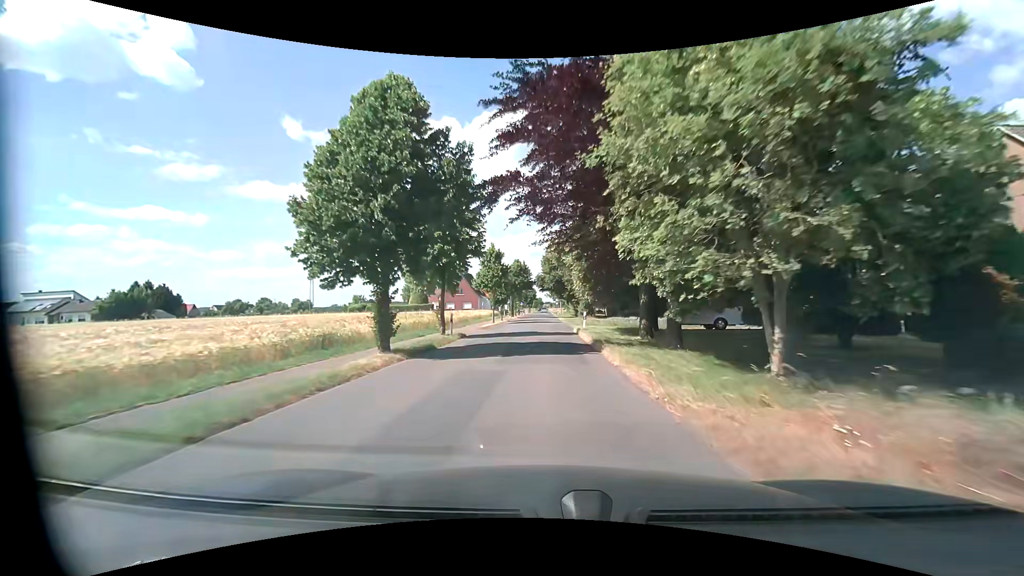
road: residential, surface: asphalt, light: Day
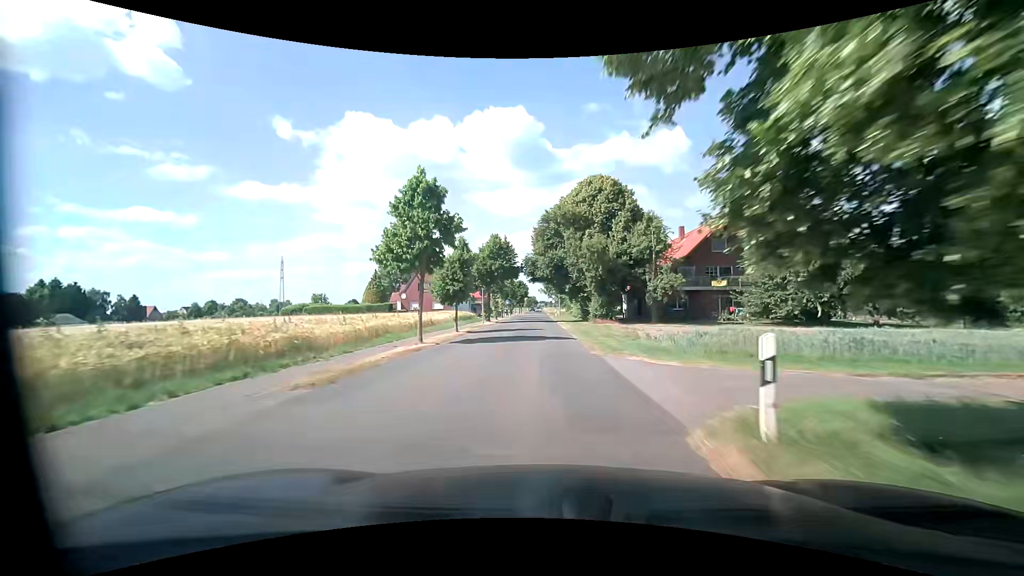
(+0.1, +24.2) m; +1°
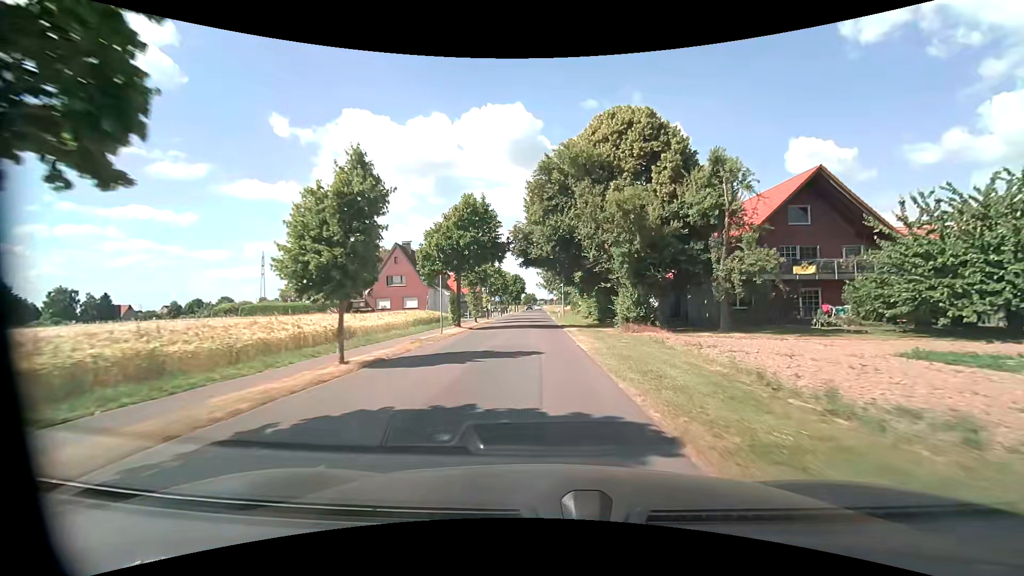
(+0.1, +16.2) m; 0°
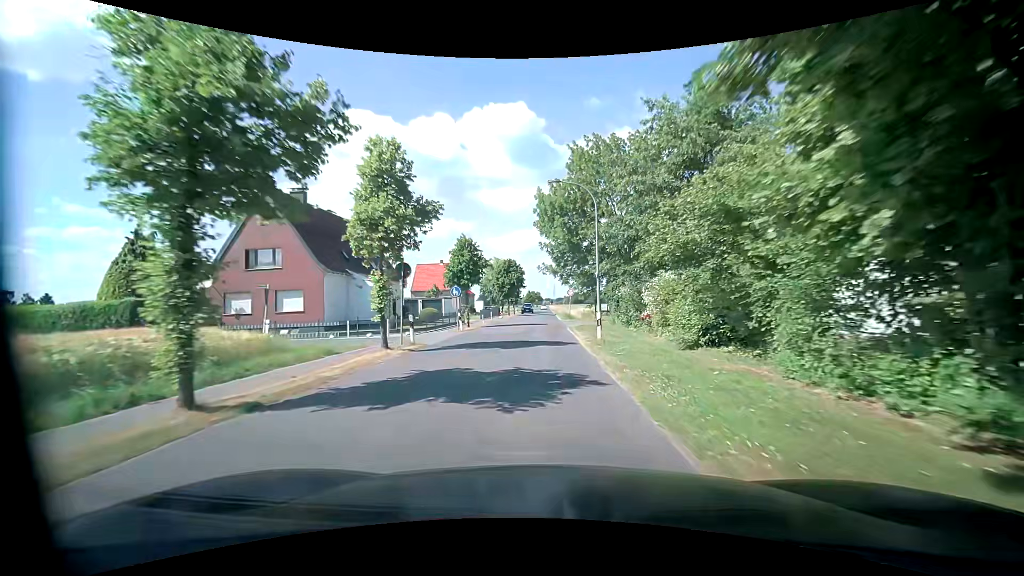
(-0.4, +32.4) m; -1°
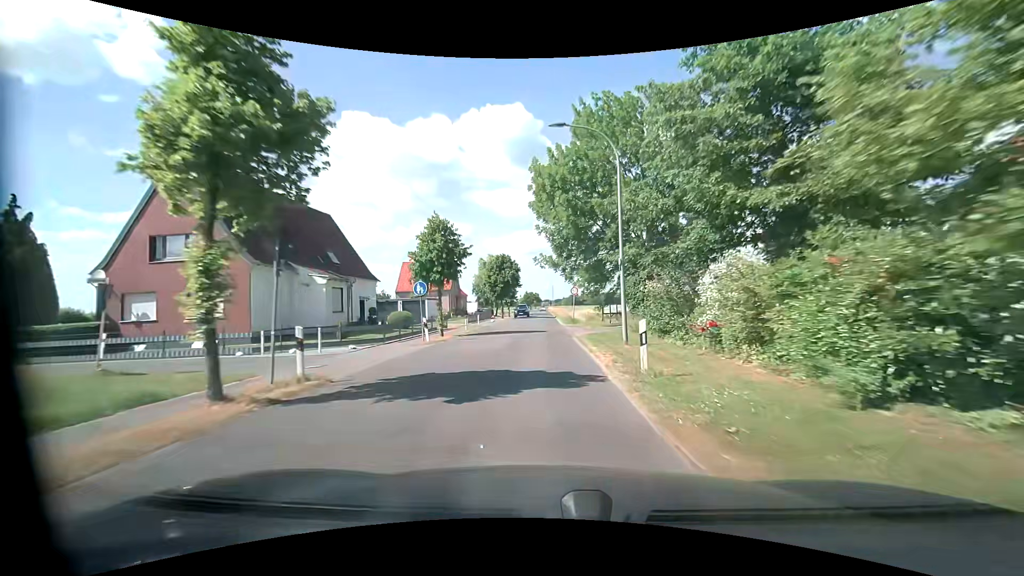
(0.0, +8.1) m; 0°
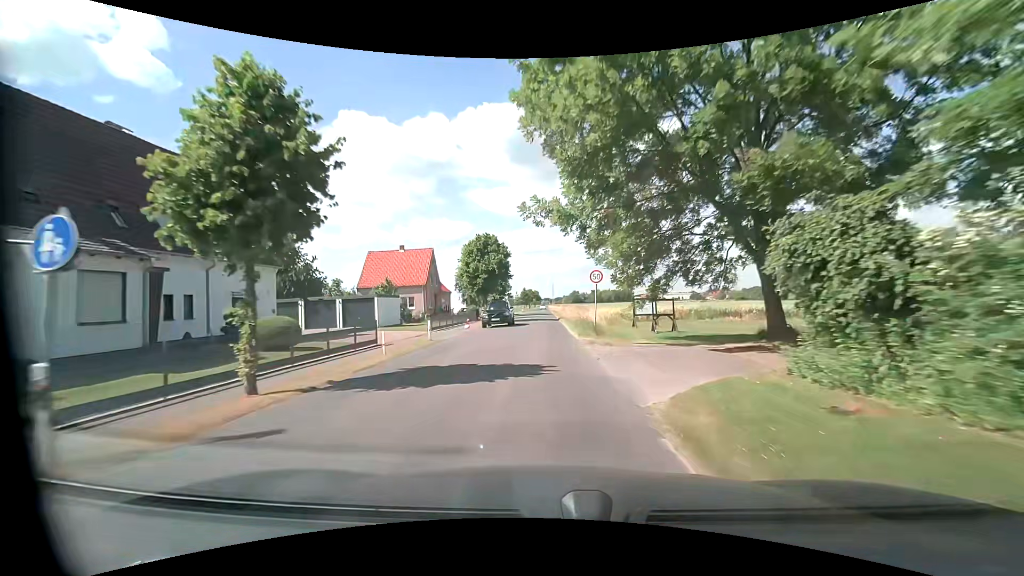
(0.0, +16.2) m; 0°
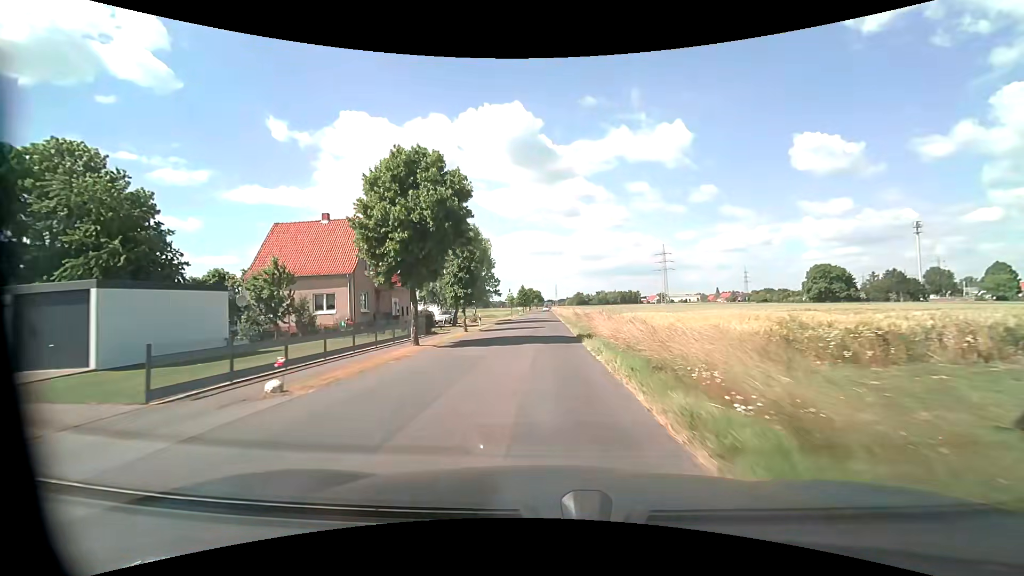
(-0.1, +24.4) m; 0°
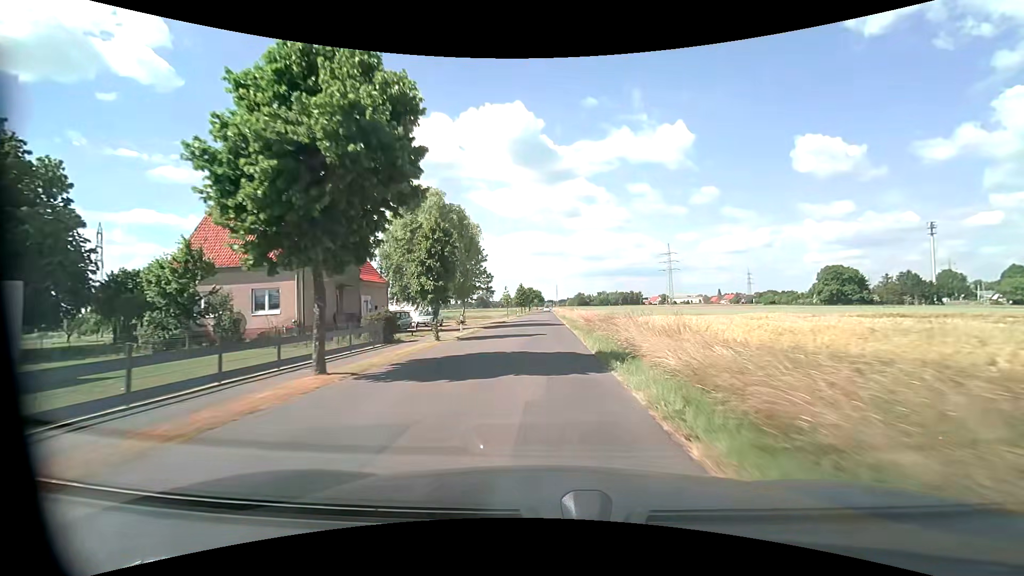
(0.0, +8.1) m; 0°
